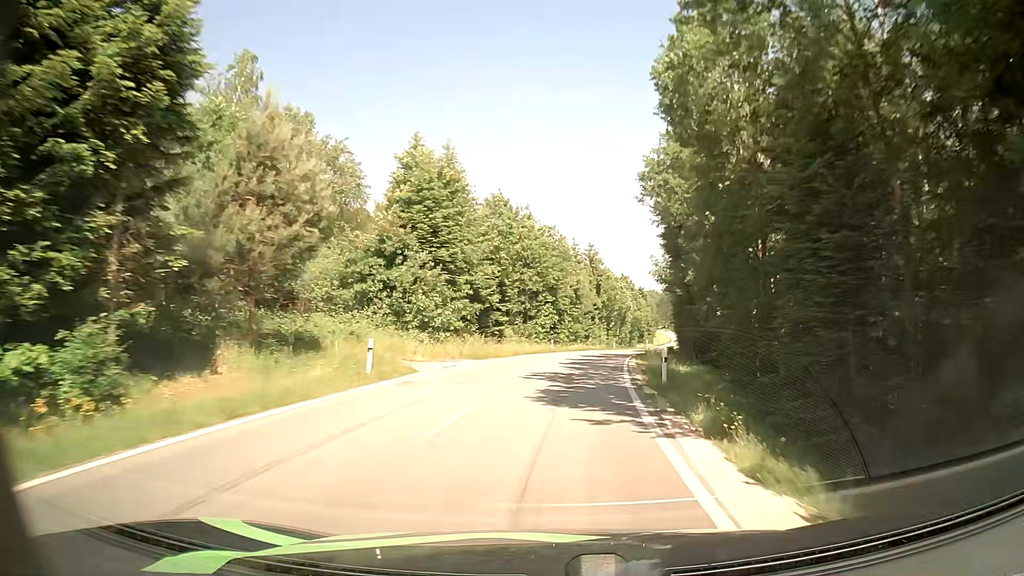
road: tertiary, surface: asphalt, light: Day
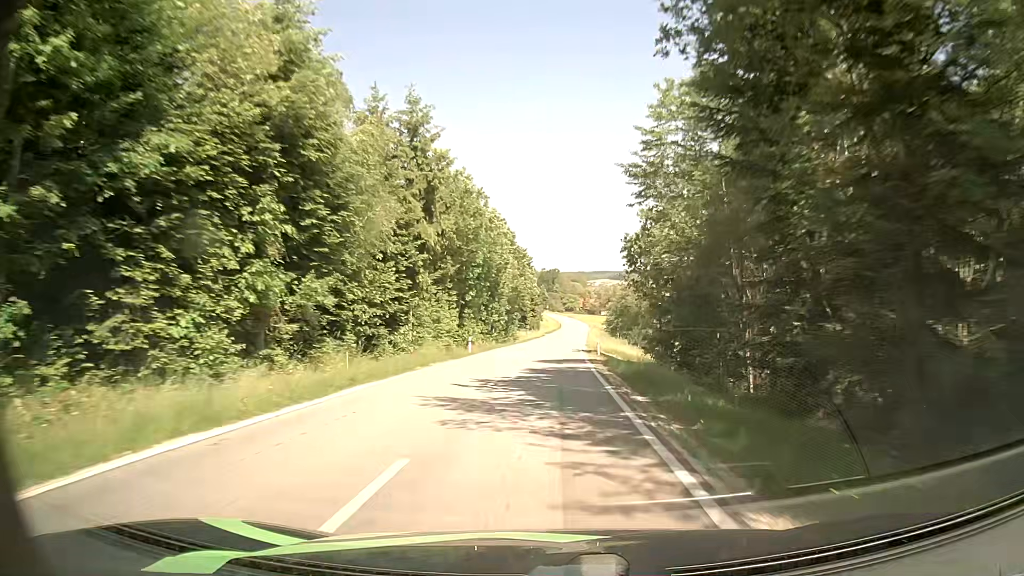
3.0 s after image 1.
(+5.8, +53.8) m; +10°
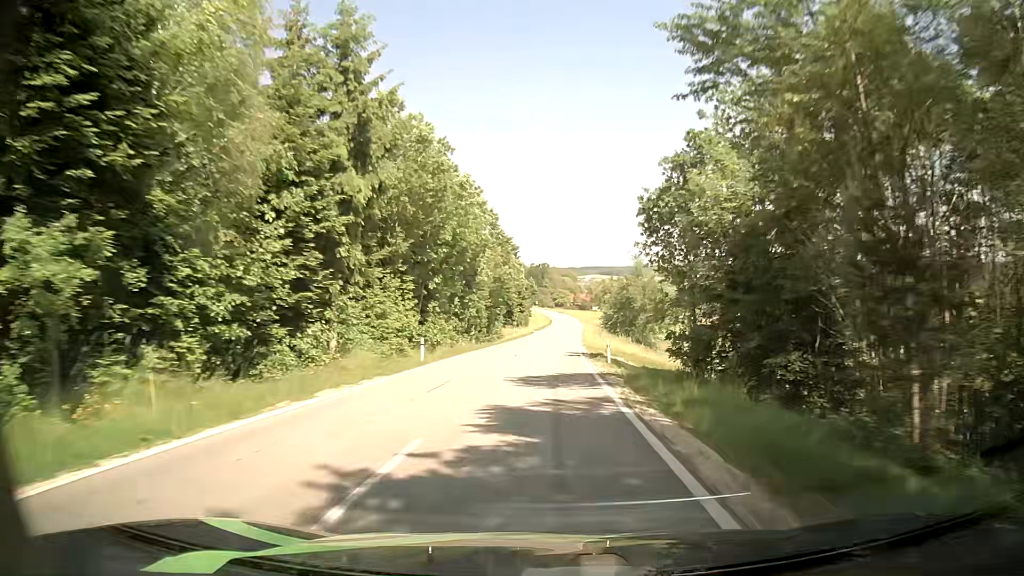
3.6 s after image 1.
(+0.2, +11.5) m; +2°
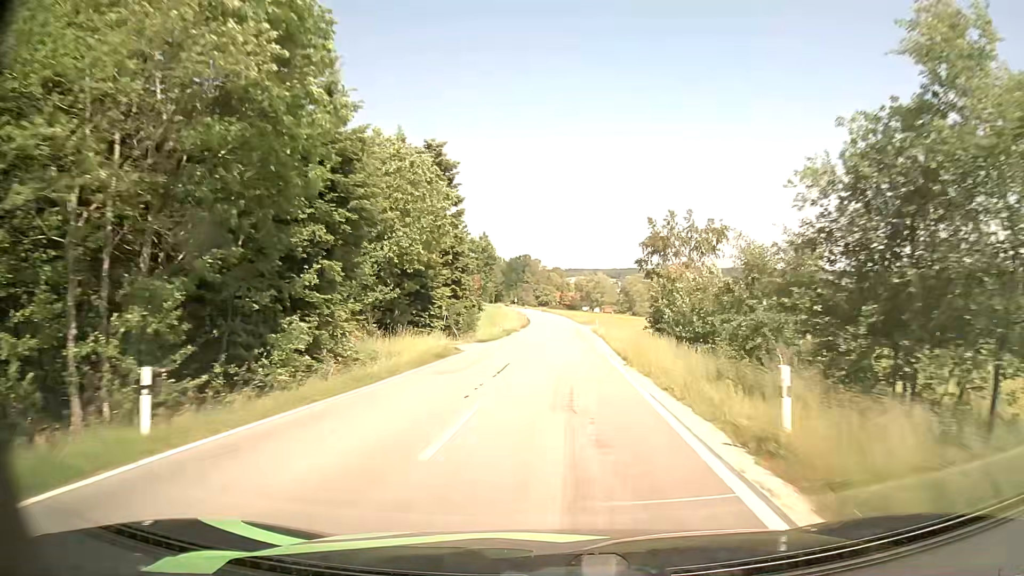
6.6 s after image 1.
(+0.7, +58.5) m; +1°
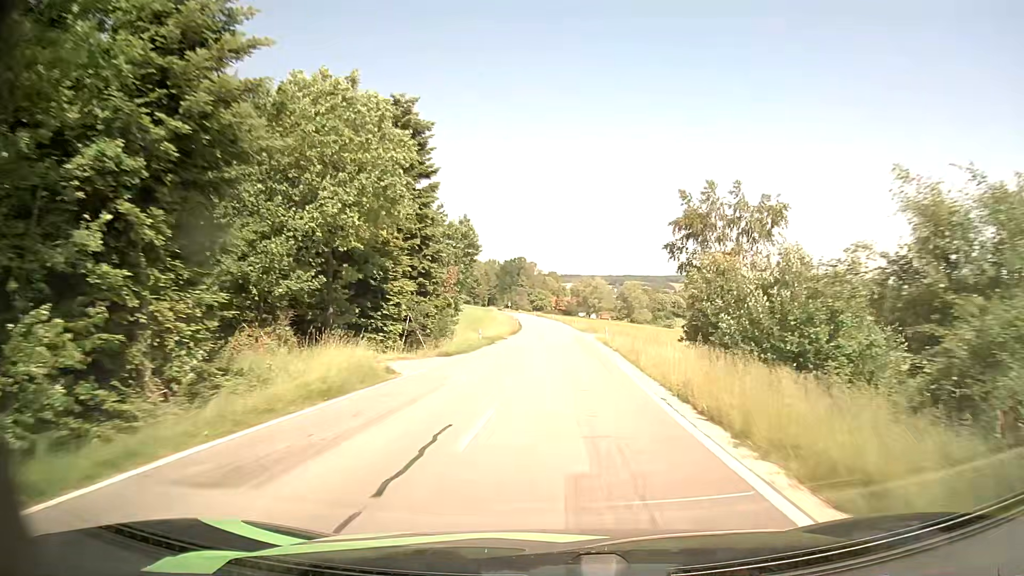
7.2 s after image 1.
(0.0, +11.5) m; 0°
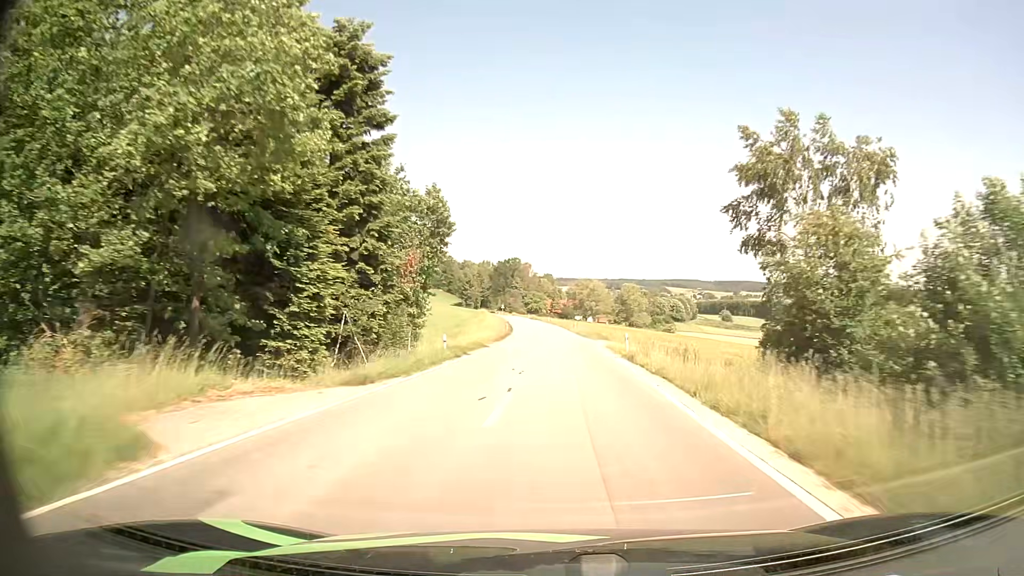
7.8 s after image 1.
(+0.1, +11.3) m; +1°
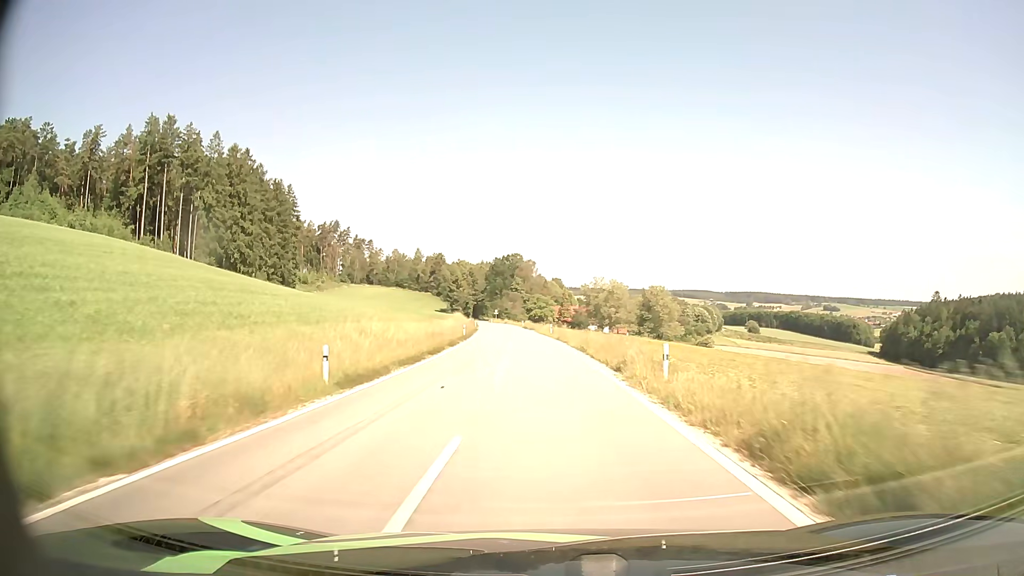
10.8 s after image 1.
(+0.7, +53.7) m; -1°
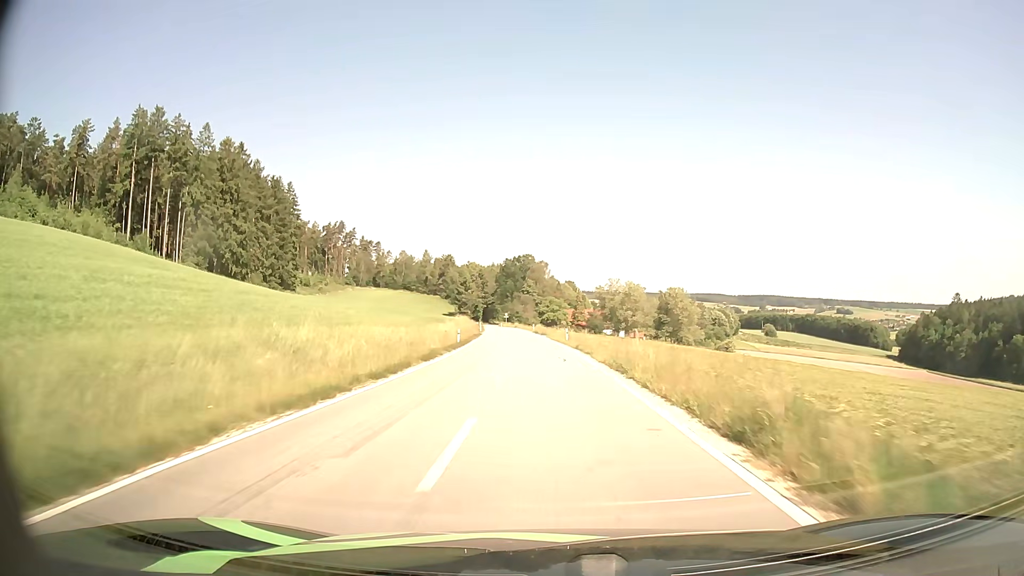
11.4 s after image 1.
(-0.1, +10.5) m; -1°
(0, +10) (0, +20) (-1, +30) (-1, +40) (-2, +50) (-2, +60) (-3, +70) (-4, +80) (-4, +90) (-5, +100) m
